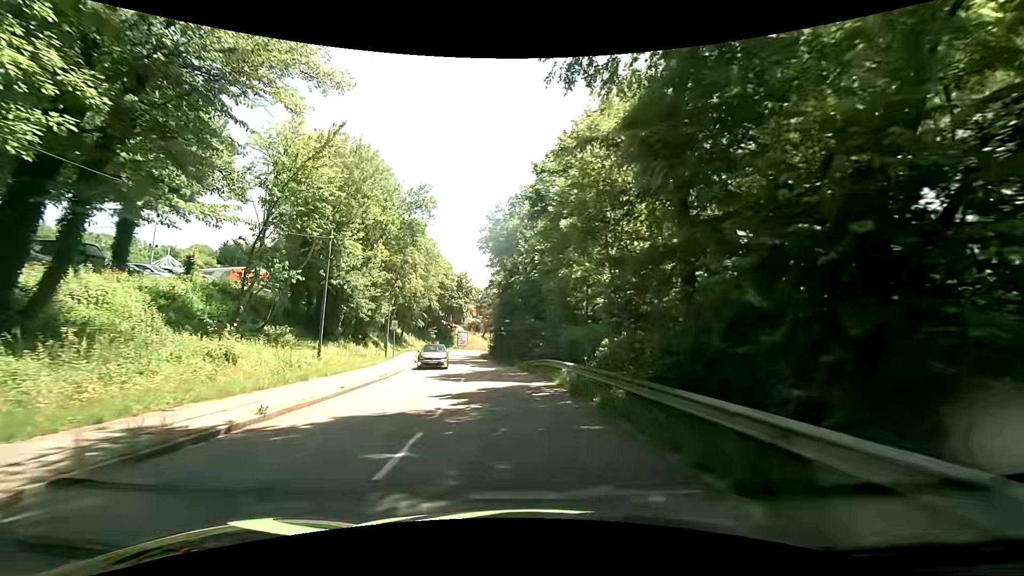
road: residential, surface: asphalt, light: Day
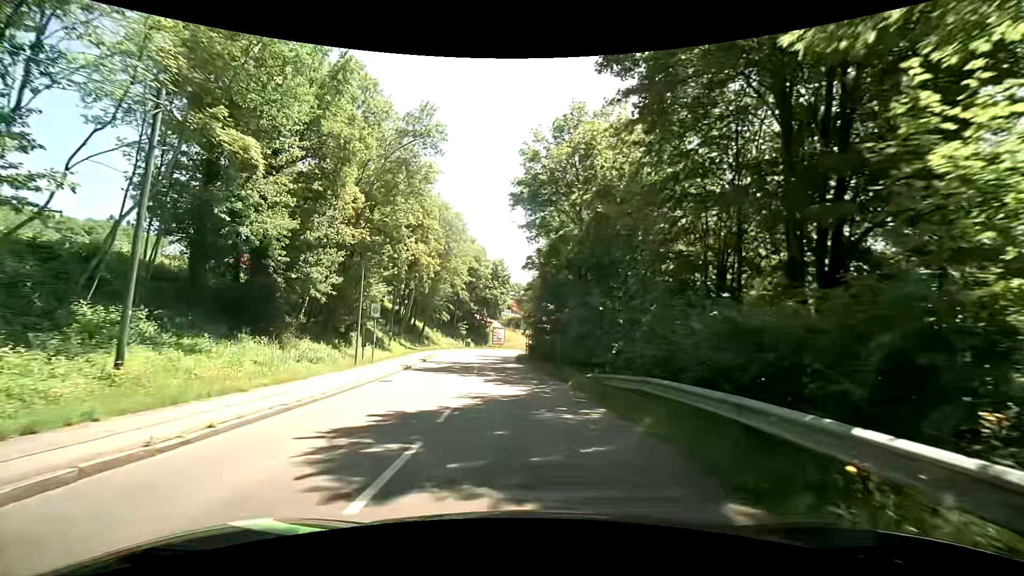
(-0.6, +14.7) m; -5°
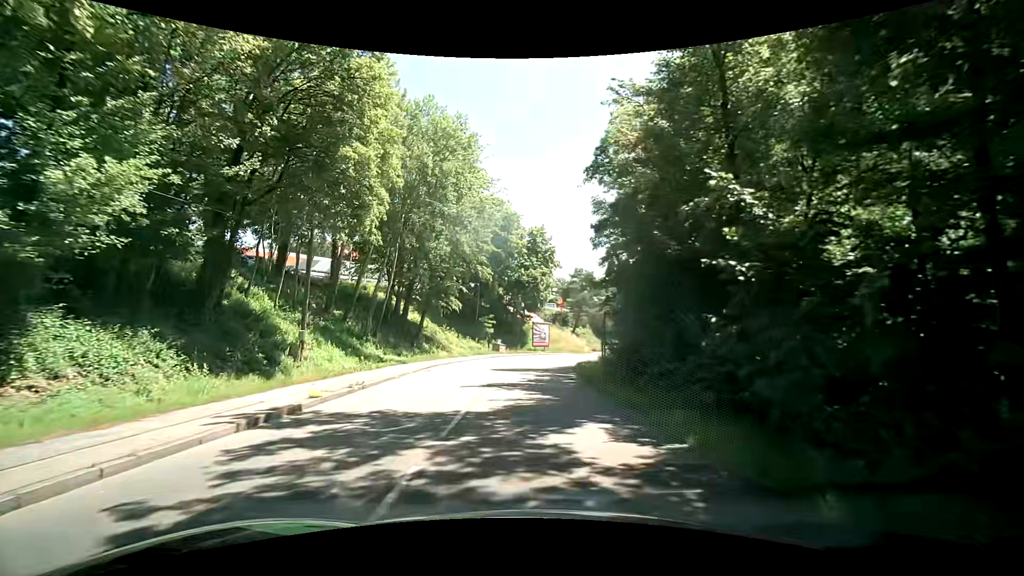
(-1.3, +23.9) m; -4°
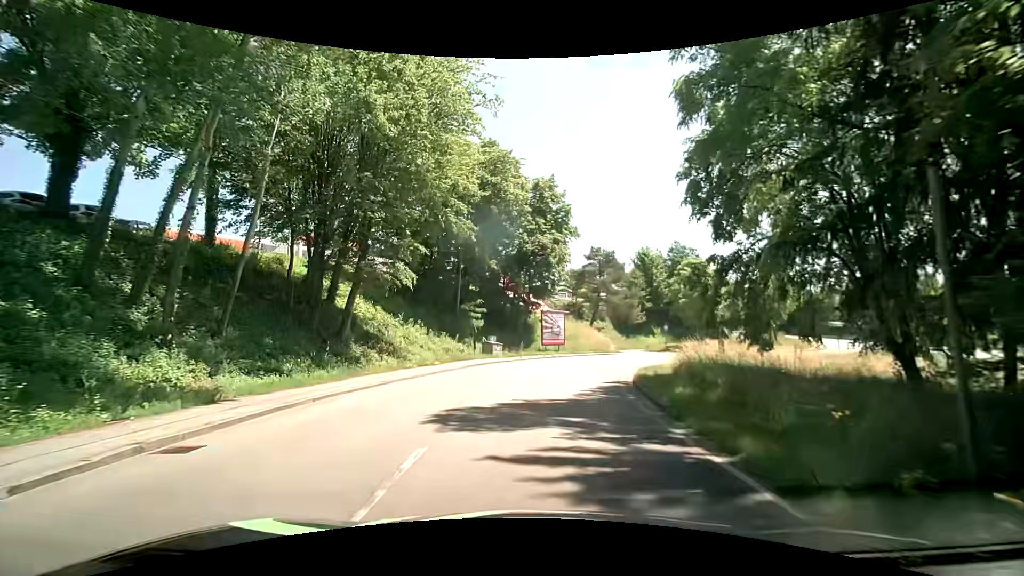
(-0.2, +17.4) m; 0°
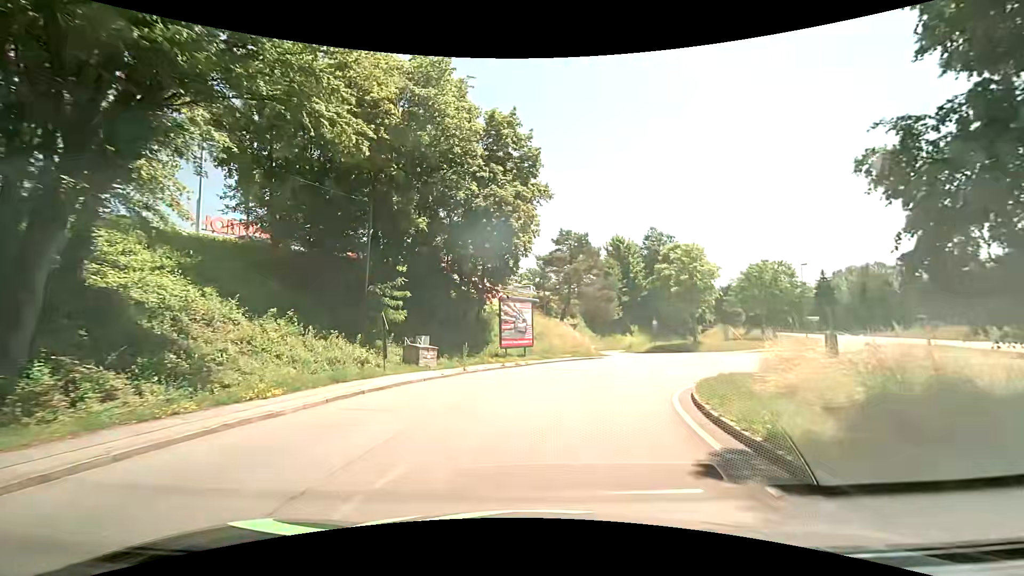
(+0.2, +12.8) m; +3°
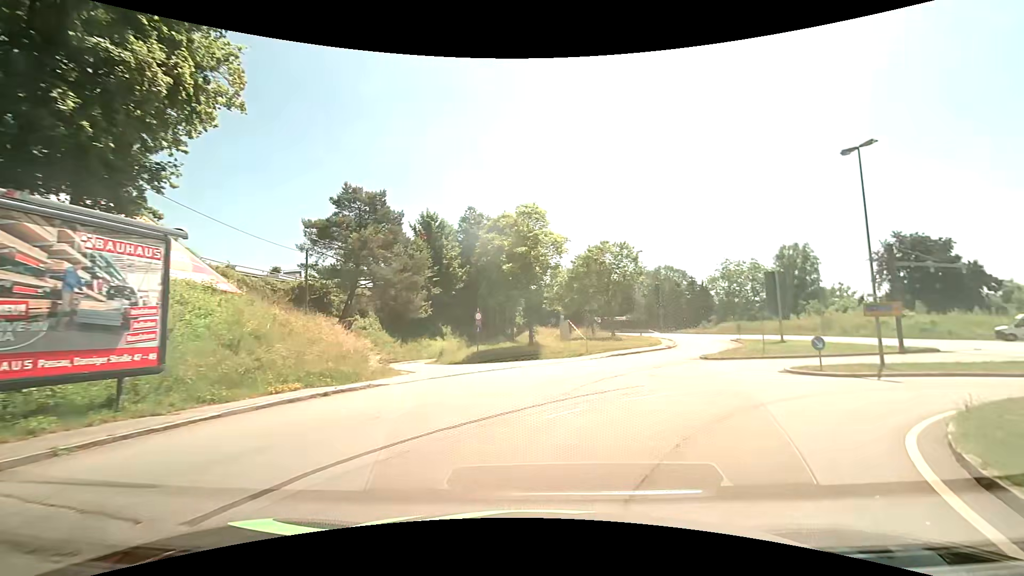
(+2.8, +18.3) m; +23°
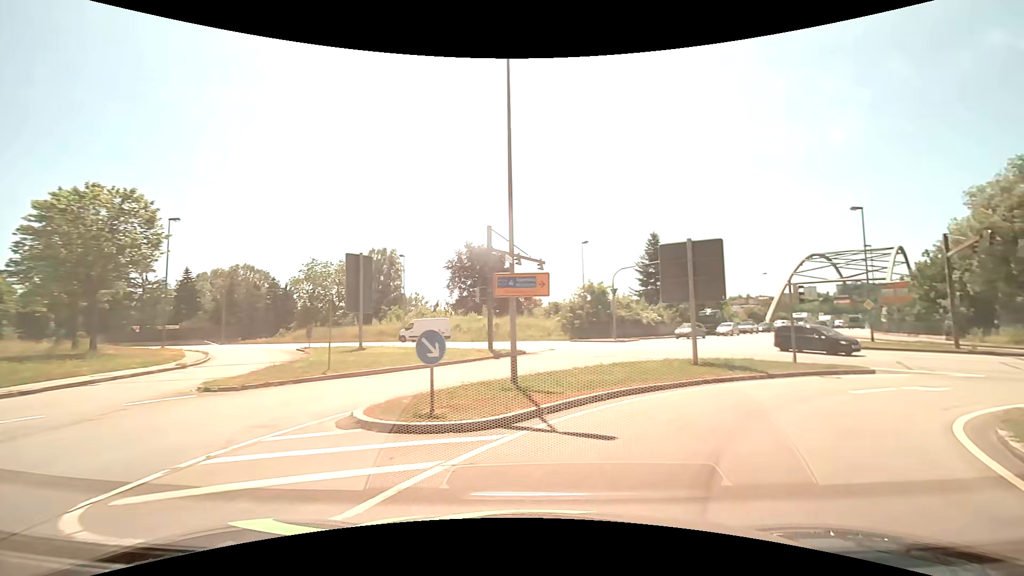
(+5.1, +14.1) m; +43°
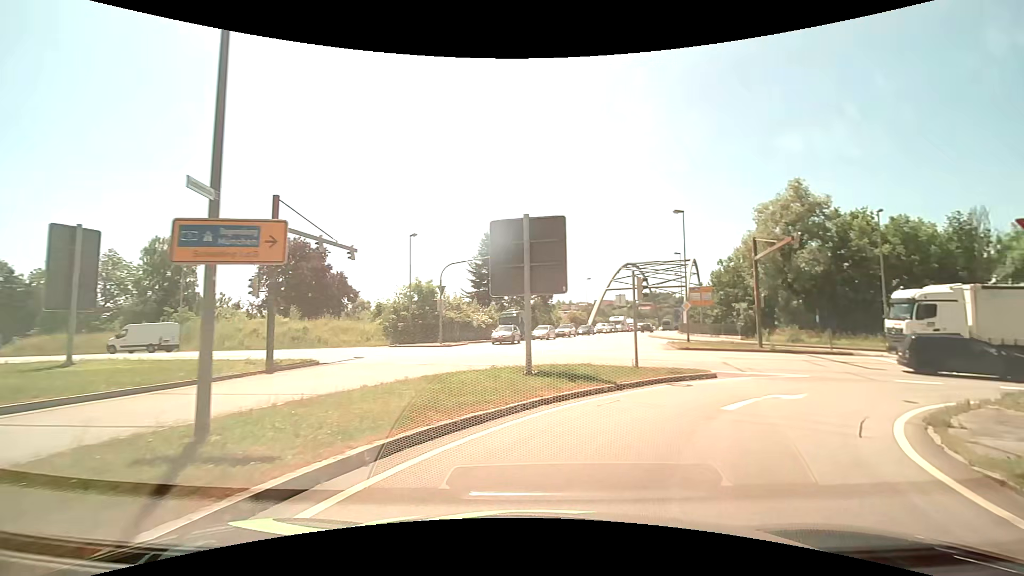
(+0.9, +5.4) m; +19°
(+3, +9) (+10, +17) (+19, +21) (+29, +20) (+38, +18) (+48, +15) (+58, +13) (+67, +10) (+77, +7) (+86, +3) m
